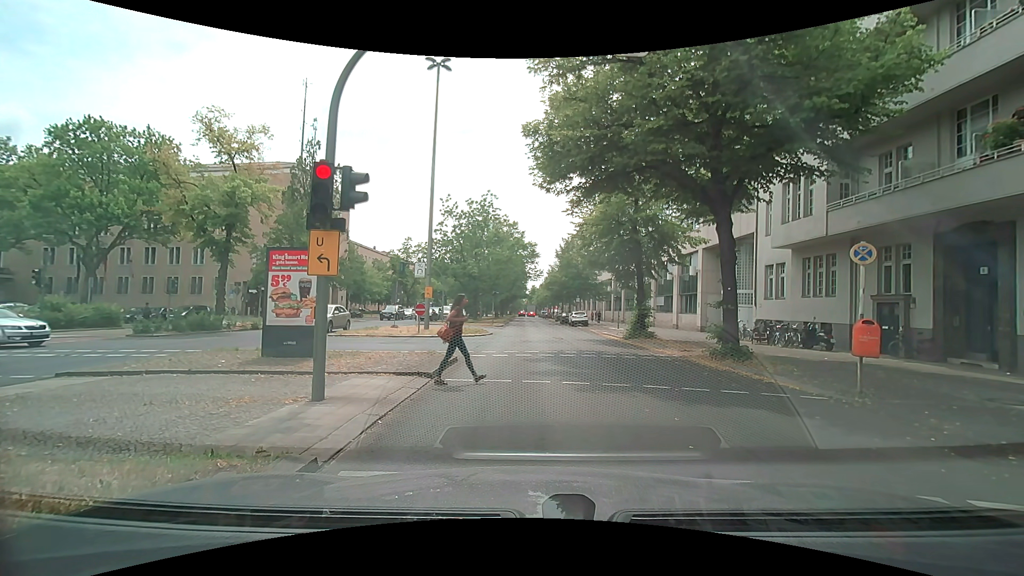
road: primary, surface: asphalt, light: Day
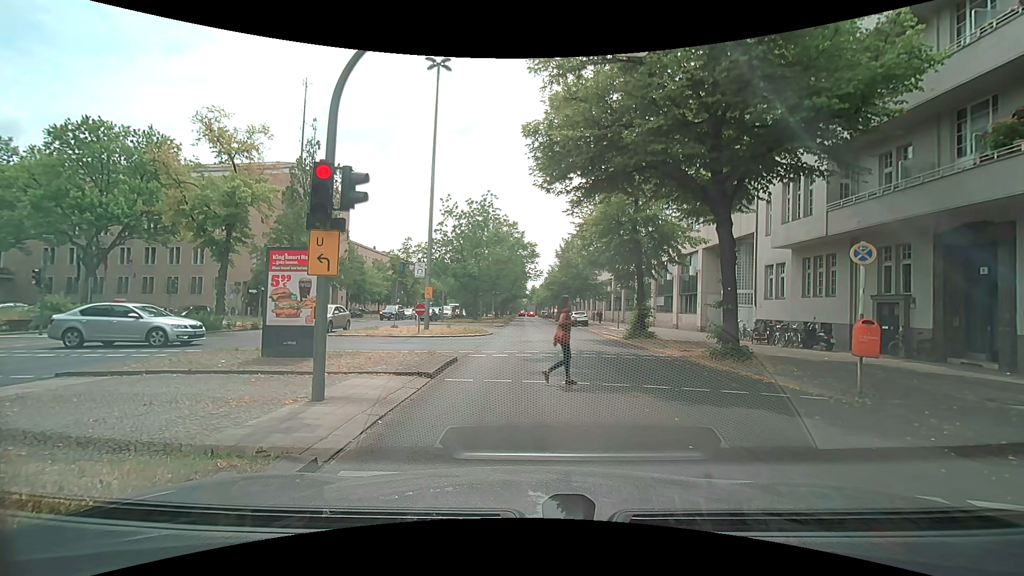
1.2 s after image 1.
(0.0, 0.0) m; 0°
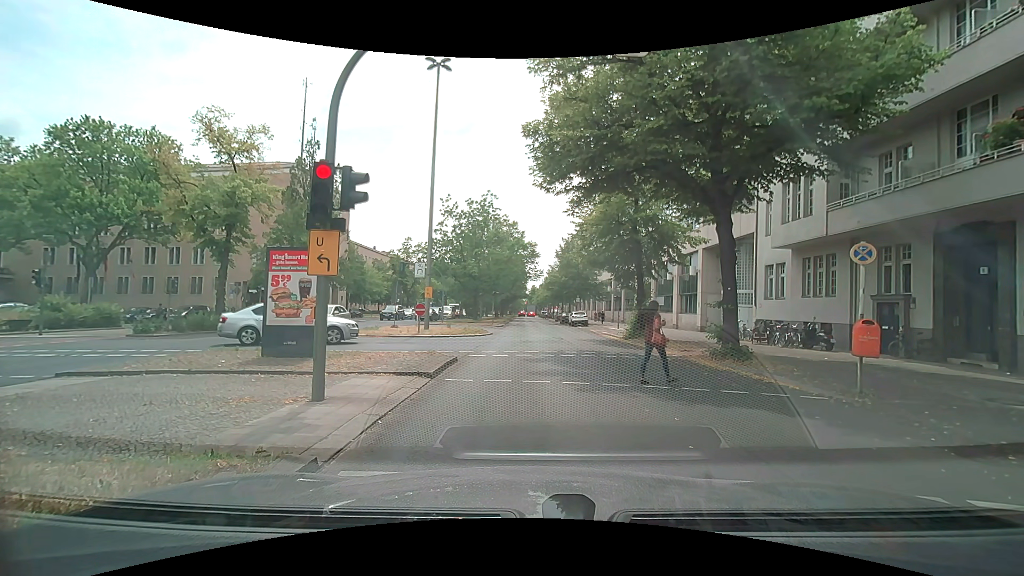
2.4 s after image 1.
(0.0, 0.0) m; 0°
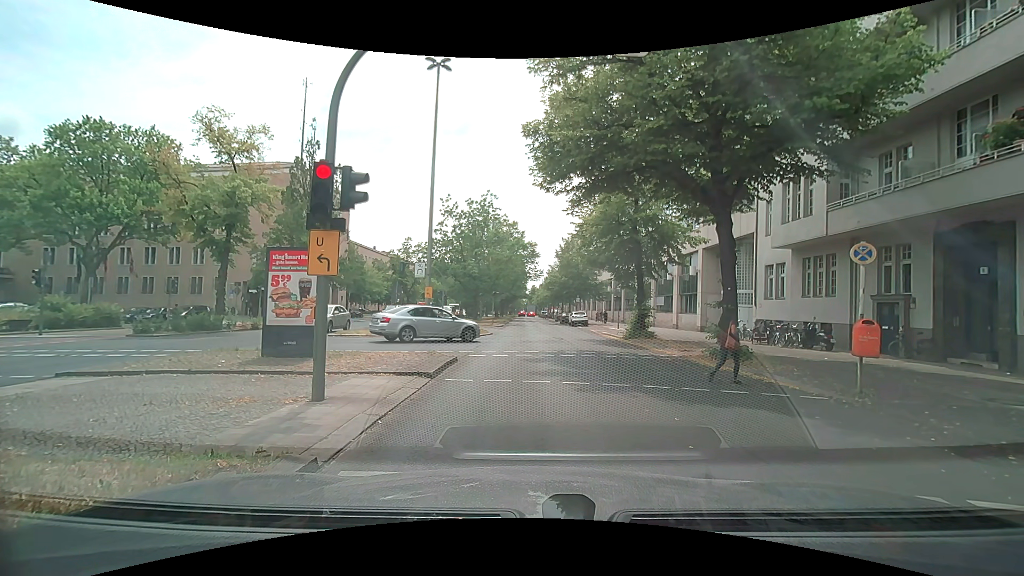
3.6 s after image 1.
(0.0, 0.0) m; 0°
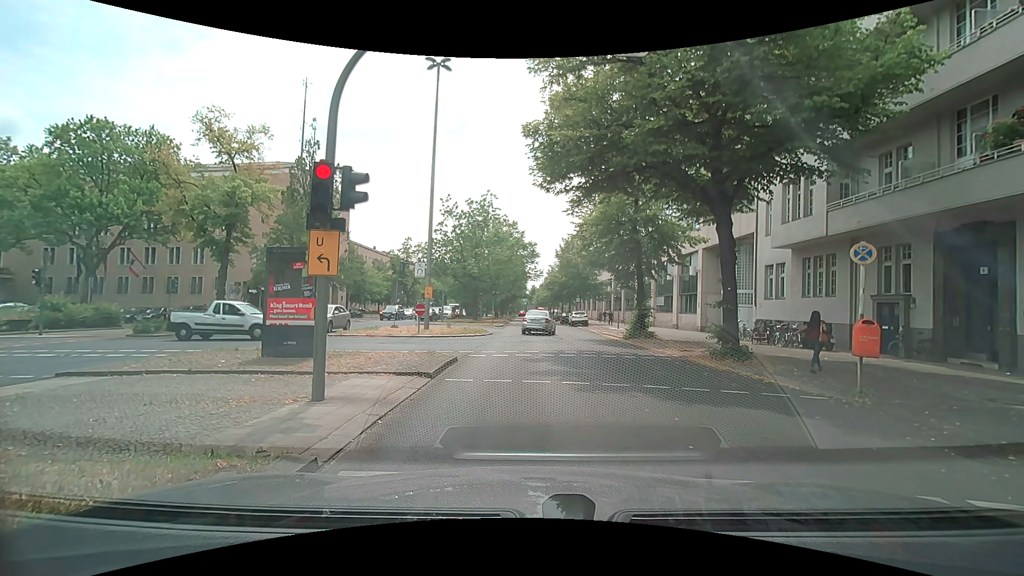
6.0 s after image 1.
(0.0, 0.0) m; 0°
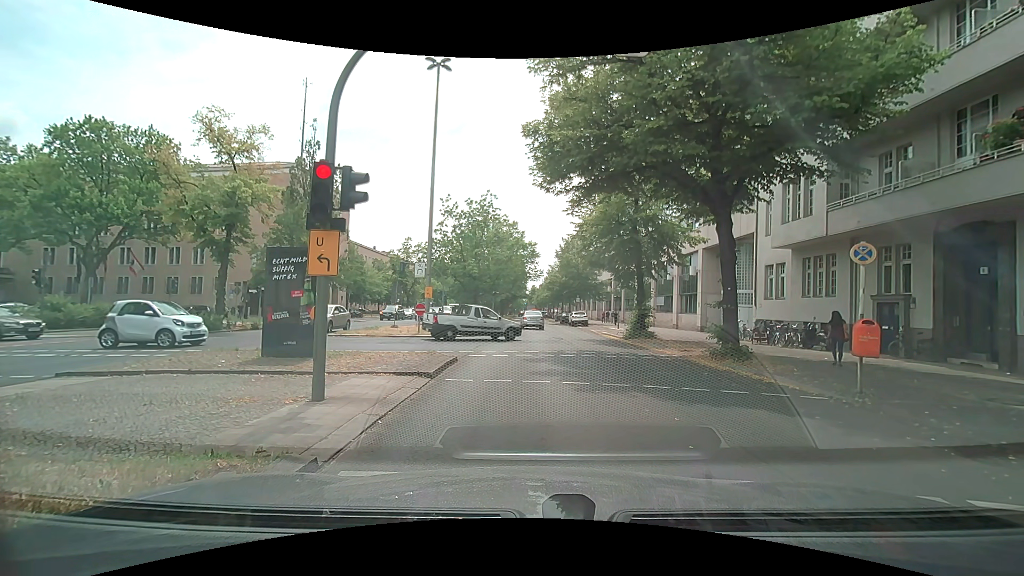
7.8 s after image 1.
(0.0, 0.0) m; 0°
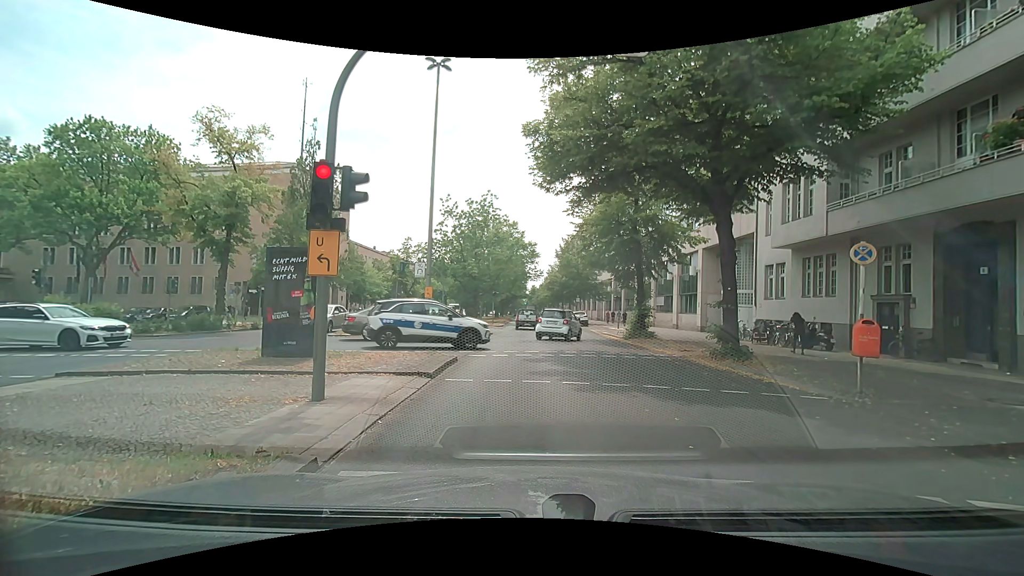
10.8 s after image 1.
(0.0, 0.0) m; 0°
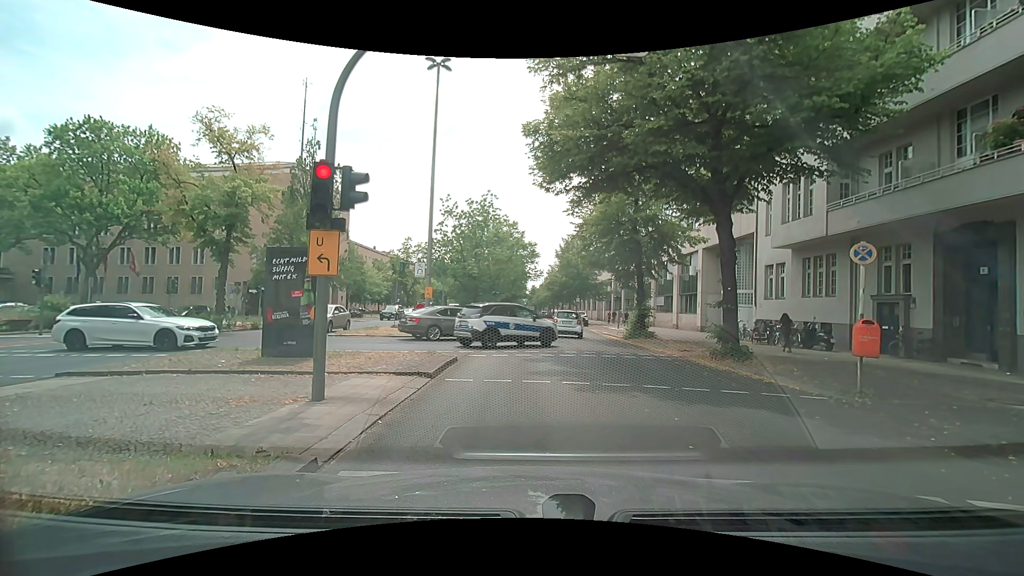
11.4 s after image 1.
(0.0, 0.0) m; 0°
(0, +10) (-1, +20) (-2, +30) (-2, +40) (-3, +50) (-3, +60) (-3, +70) (-3, +80) (-3, +90) (-3, +100) m
